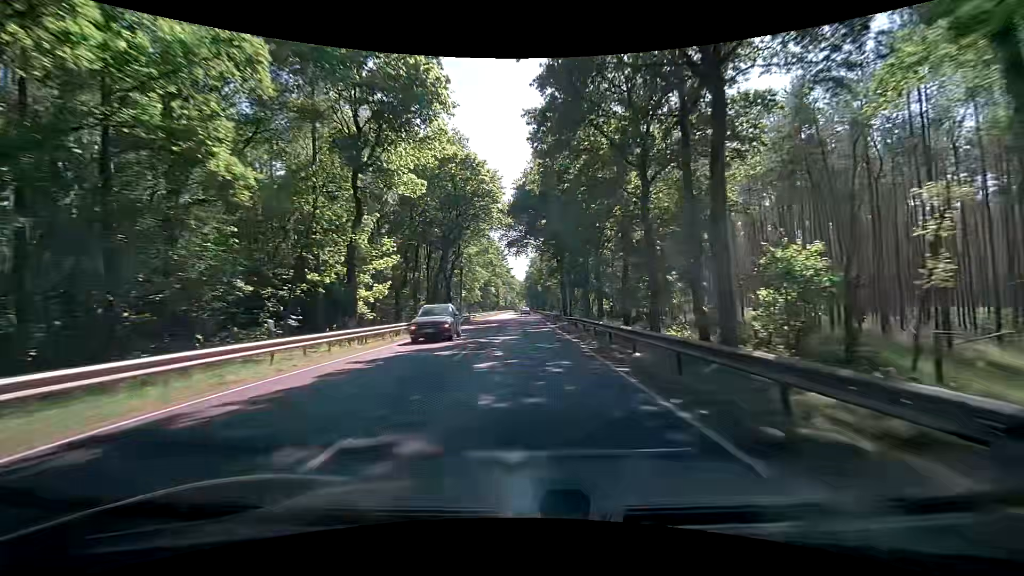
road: primary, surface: asphalt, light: Day
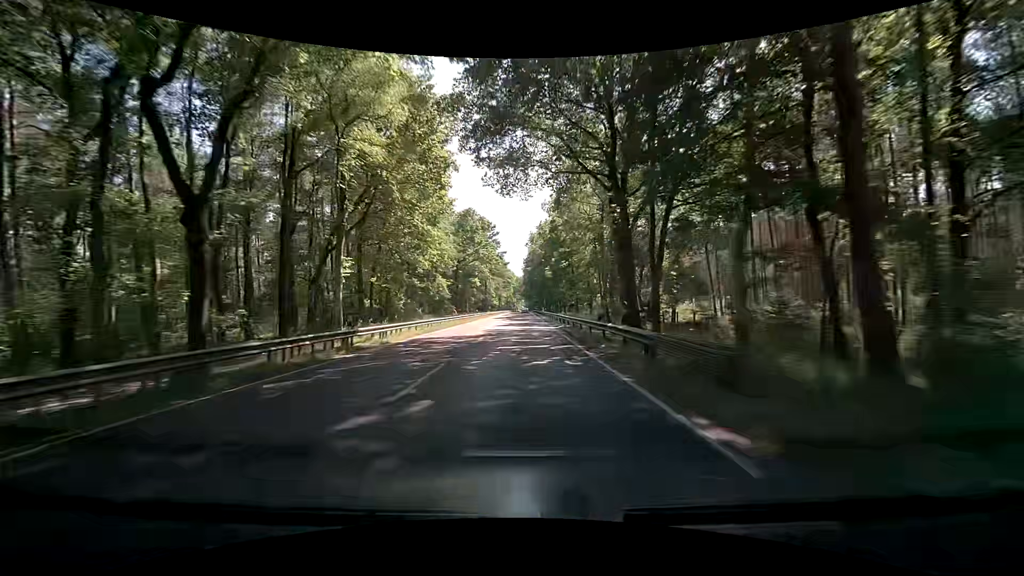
(-0.5, +41.7) m; 0°
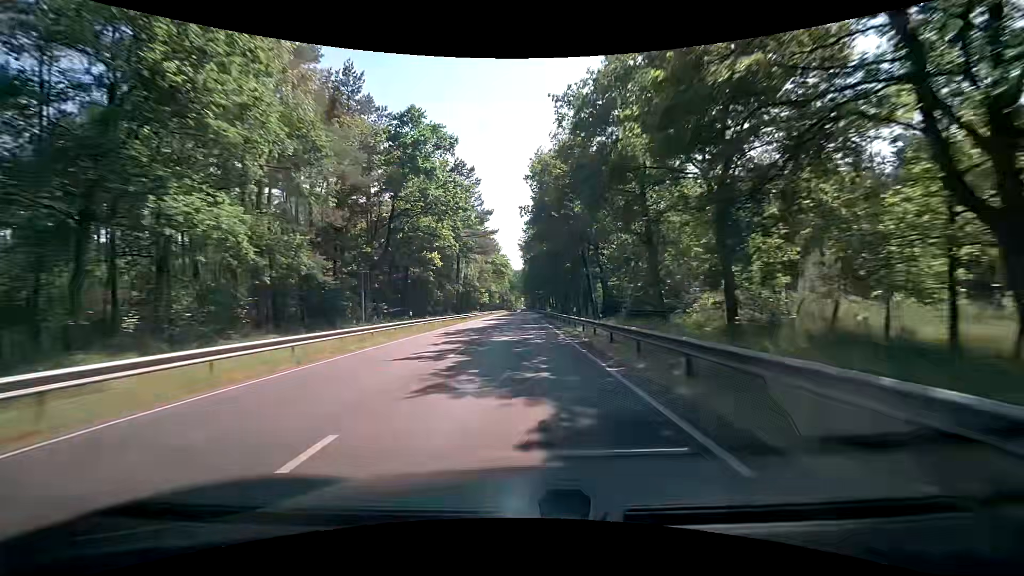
(-0.1, +42.5) m; 0°
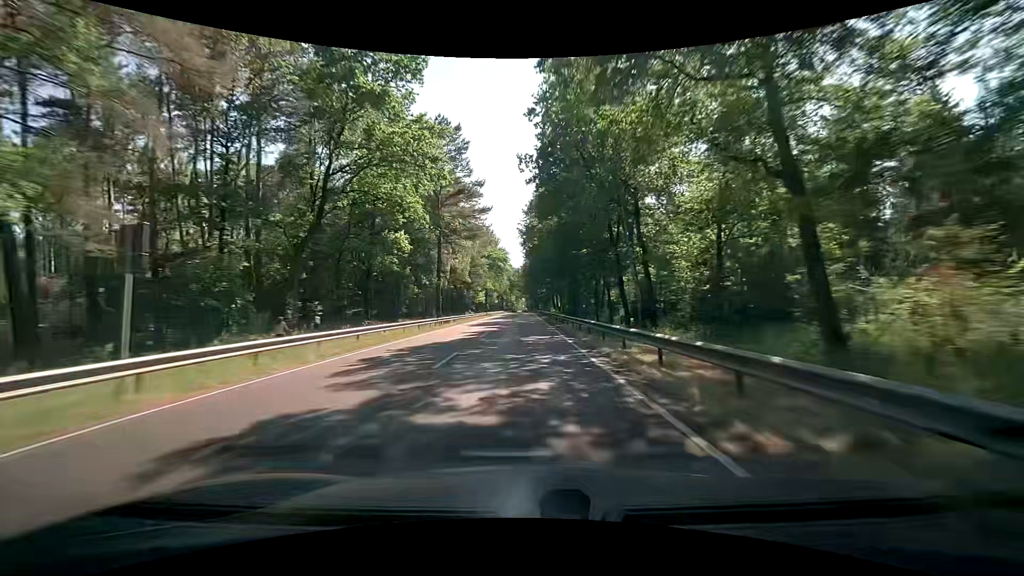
(0.0, +14.2) m; 0°
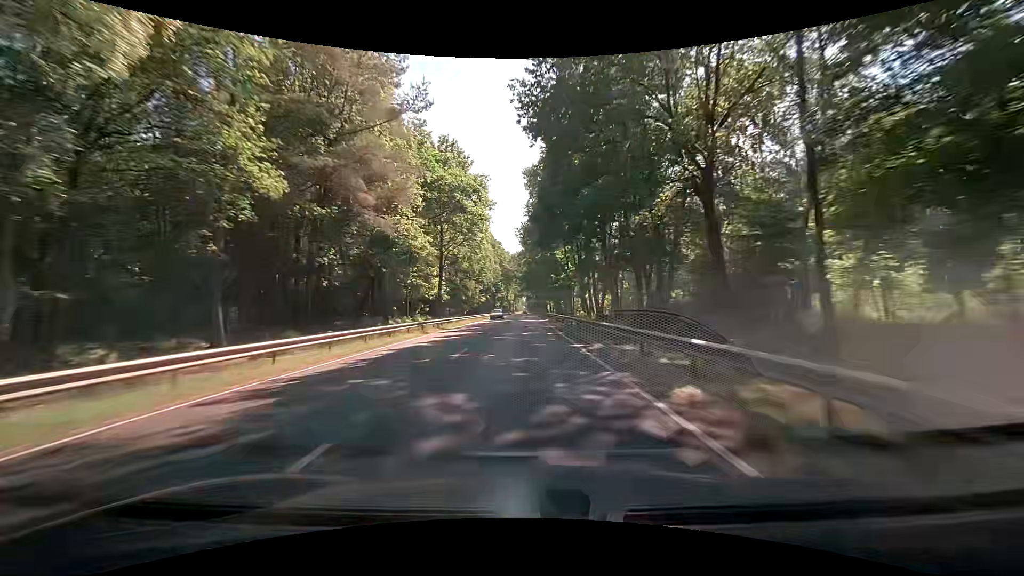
(+0.1, +58.3) m; 0°
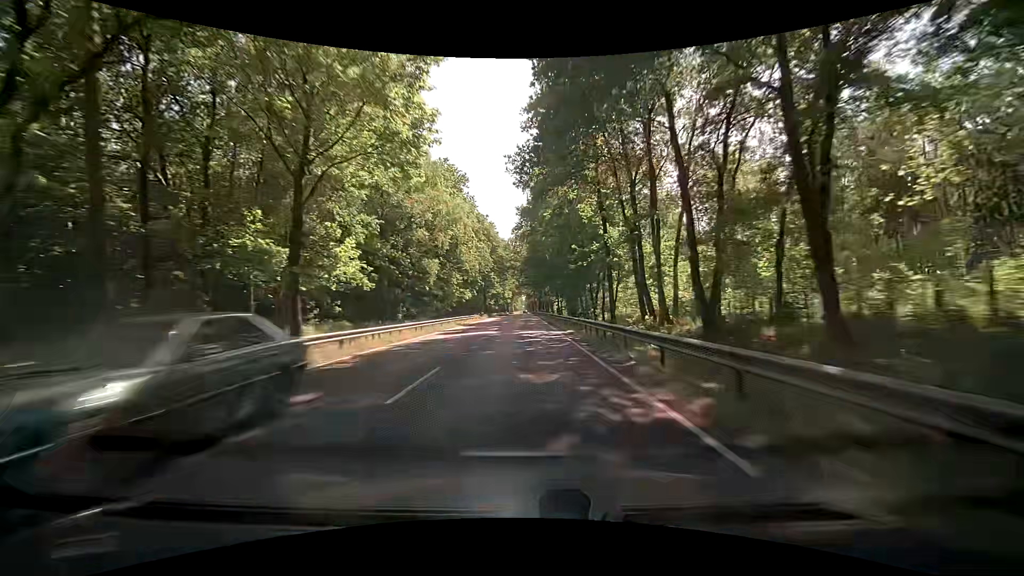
(0.0, +30.1) m; 0°
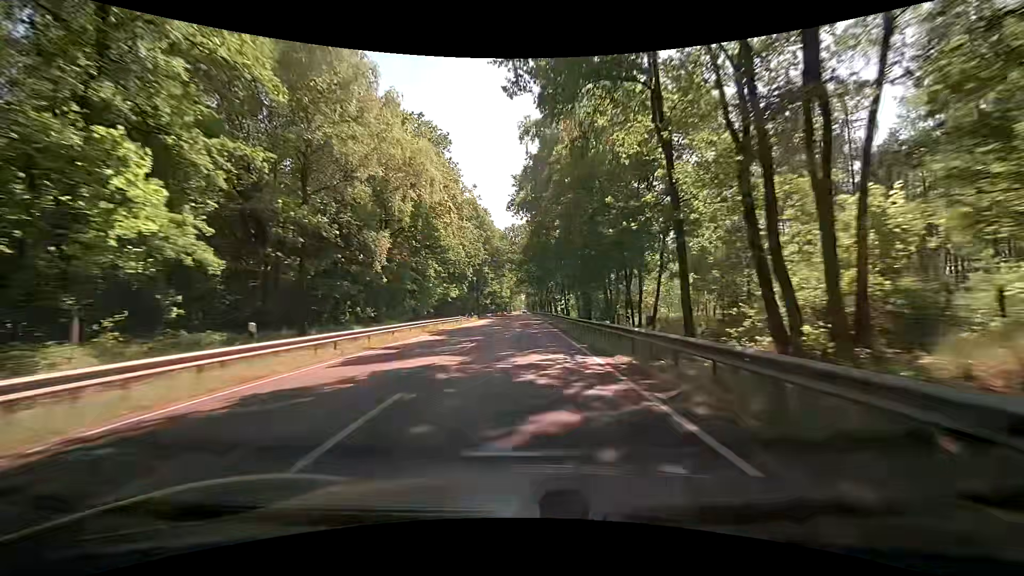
(+0.2, +15.3) m; +1°
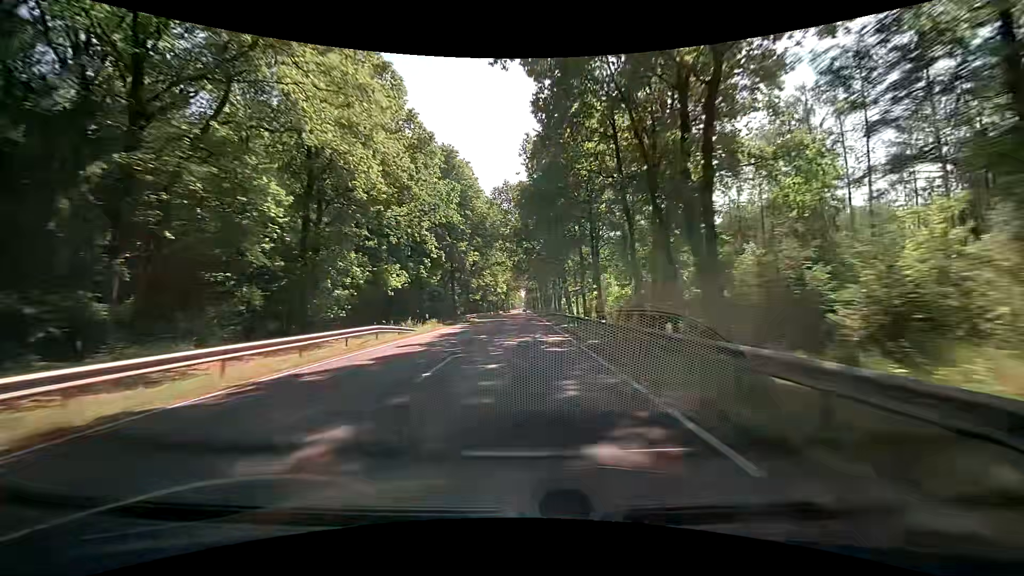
(-0.2, +31.0) m; -1°
(0, +10) (0, +20) (0, +30) (0, +40) (0, +50) (0, +60) (0, +70) (+1, +80) (+1, +90) (+1, +100) m
